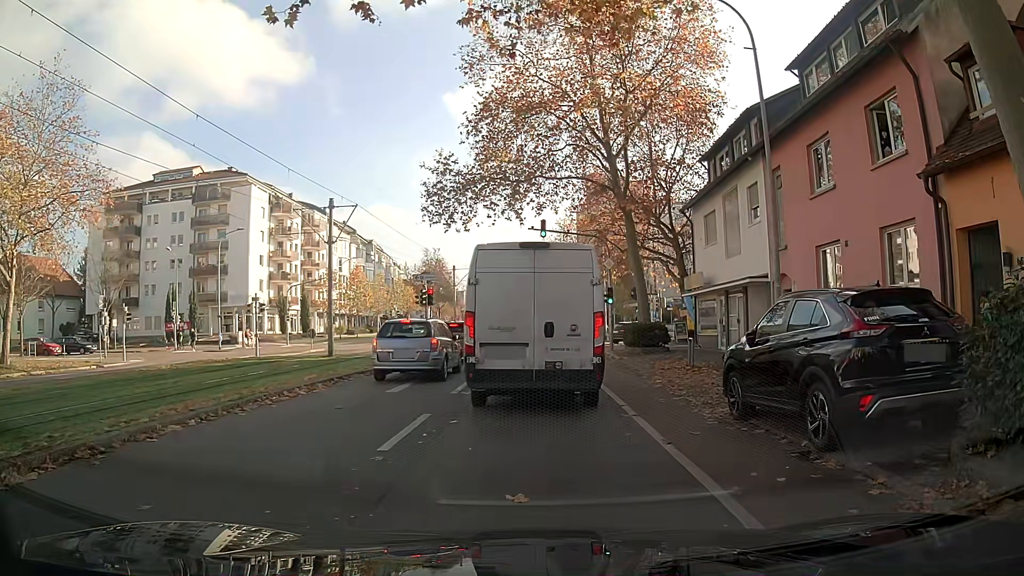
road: tertiary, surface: asphalt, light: Day
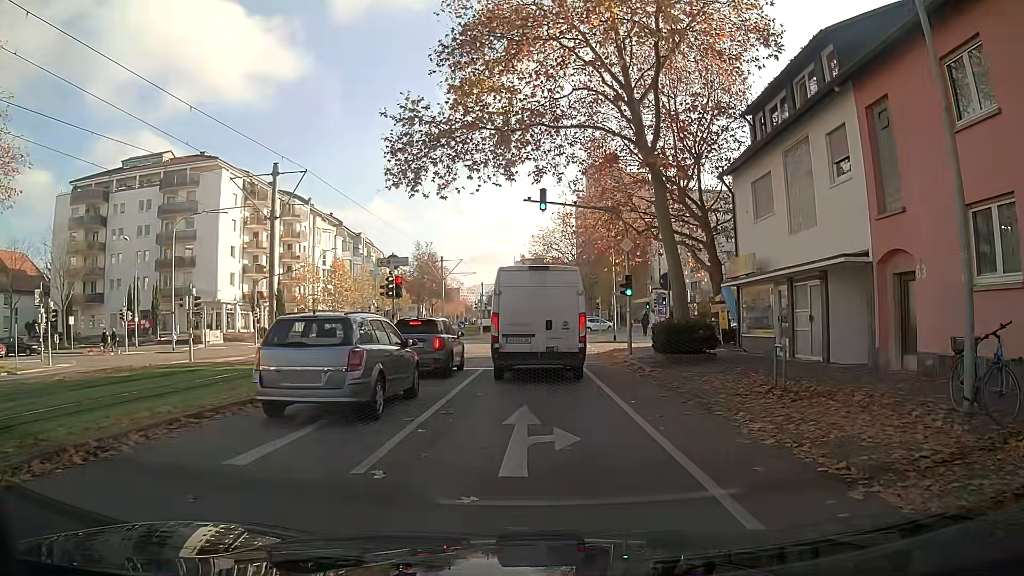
(+0.2, +7.4) m; +2°
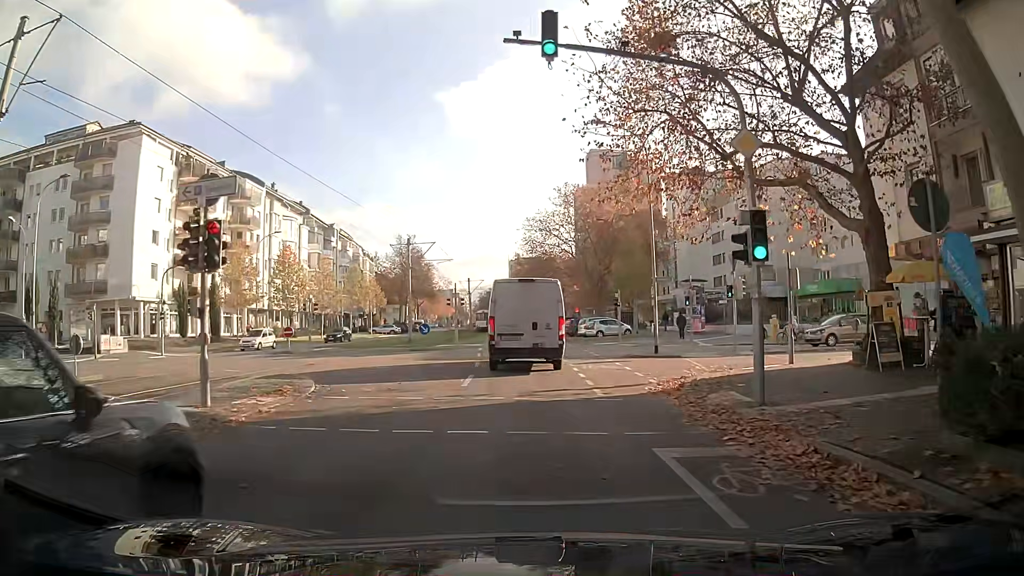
(0.0, +15.6) m; 0°
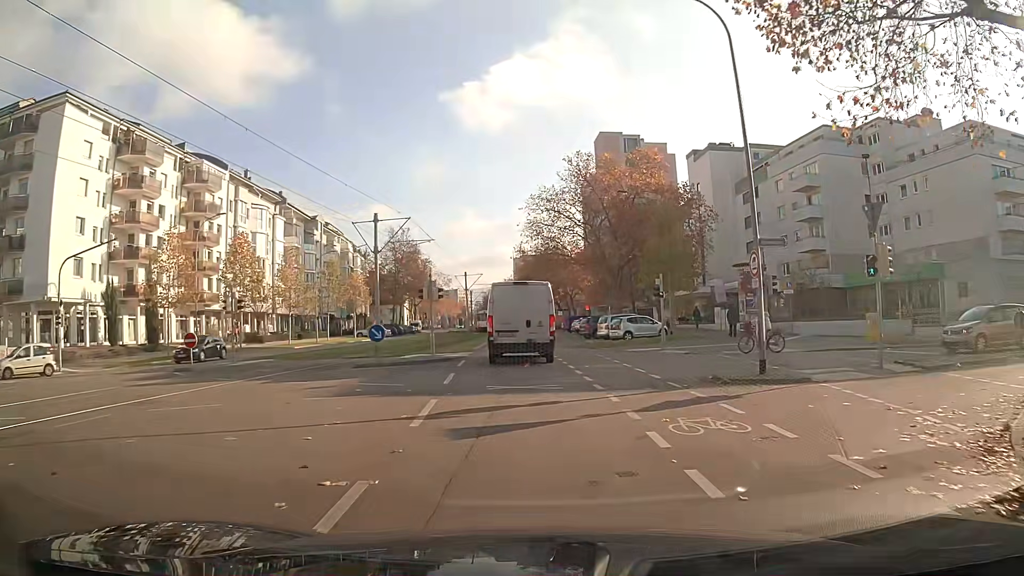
(0.0, +12.0) m; -1°
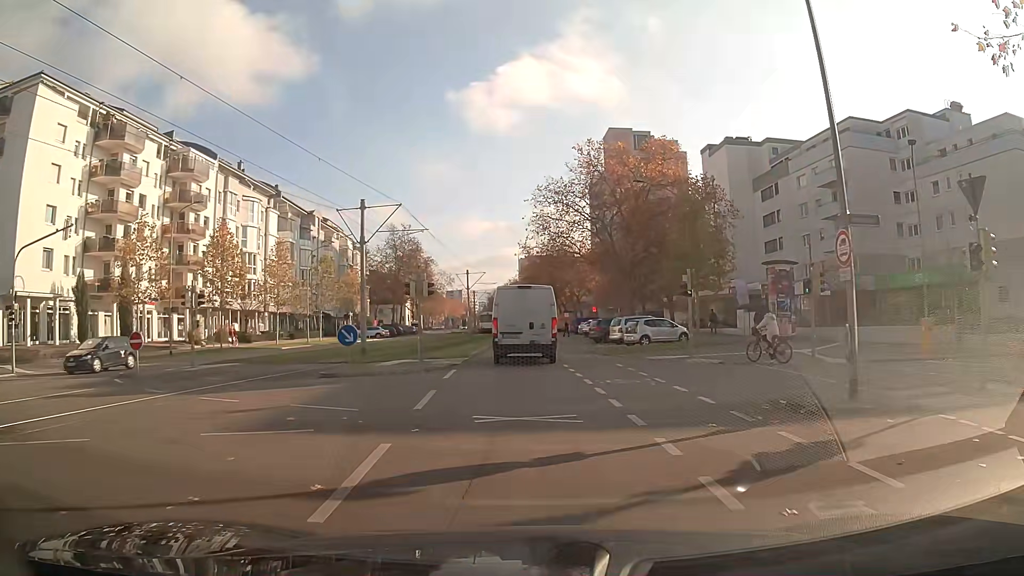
(0.0, +4.3) m; 0°
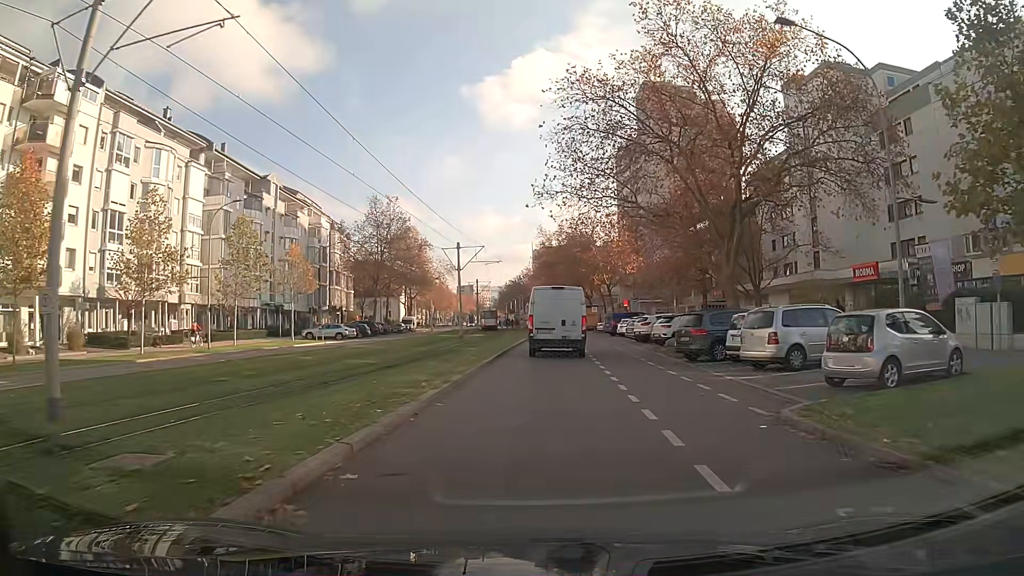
(-0.3, +23.8) m; -1°
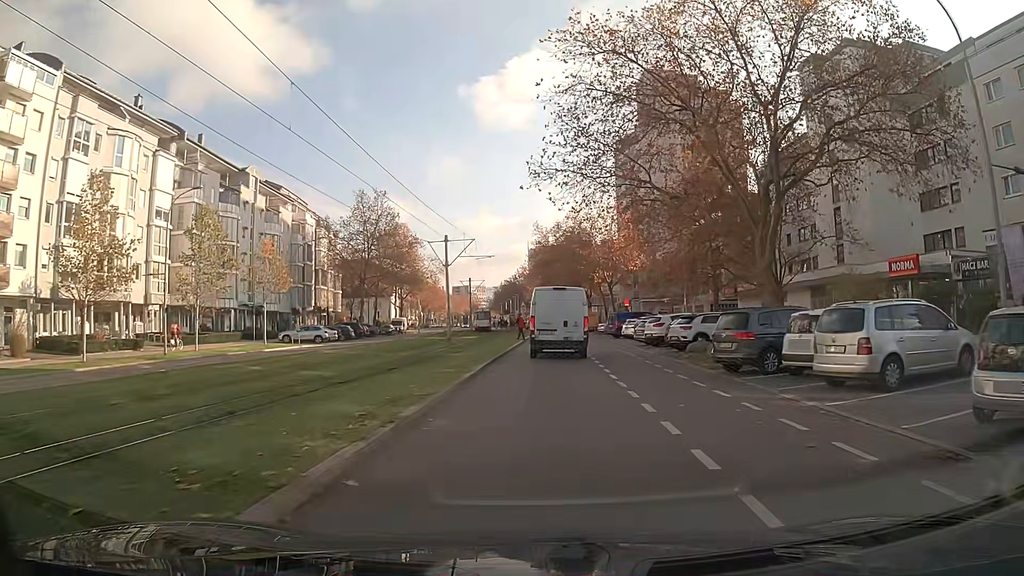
(0.0, +5.2) m; 0°
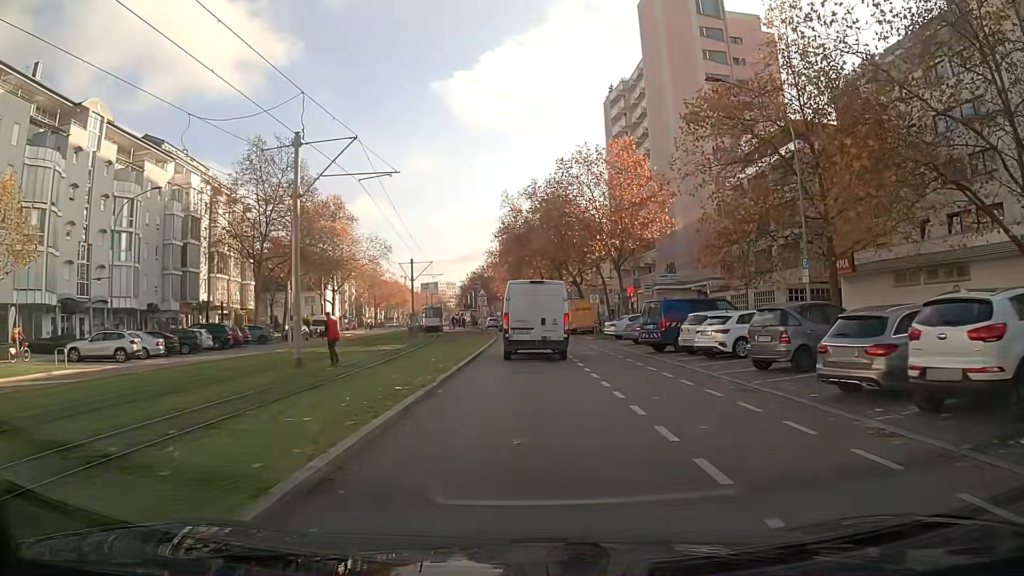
(+0.6, +26.8) m; +2°
(0, +10) (0, +20) (0, +30) (-1, +40) (-1, +50) (-2, +60) (-2, +70) (-4, +80) (-5, +90) (-6, +100) m
